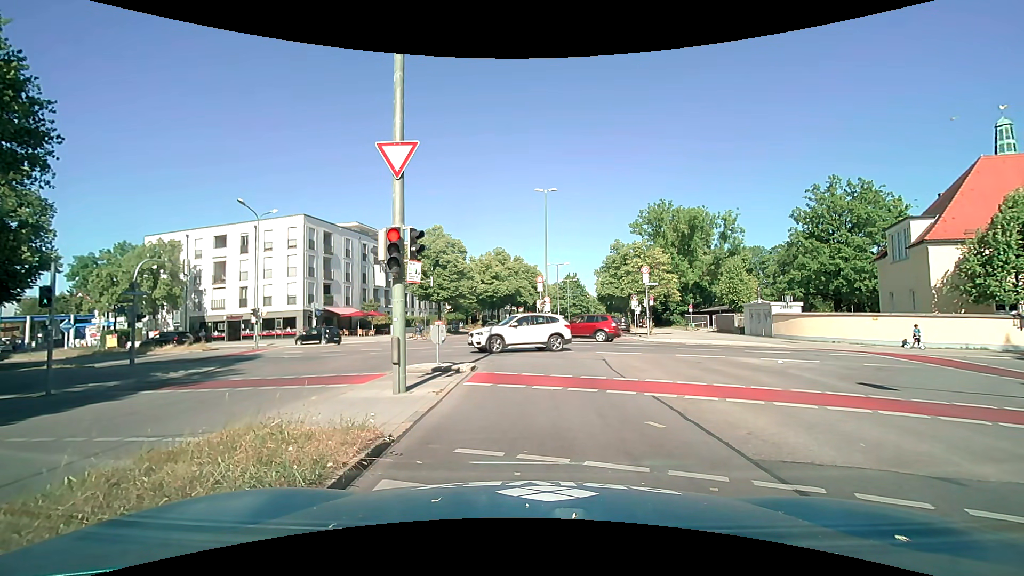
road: secondary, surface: asphalt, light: Day
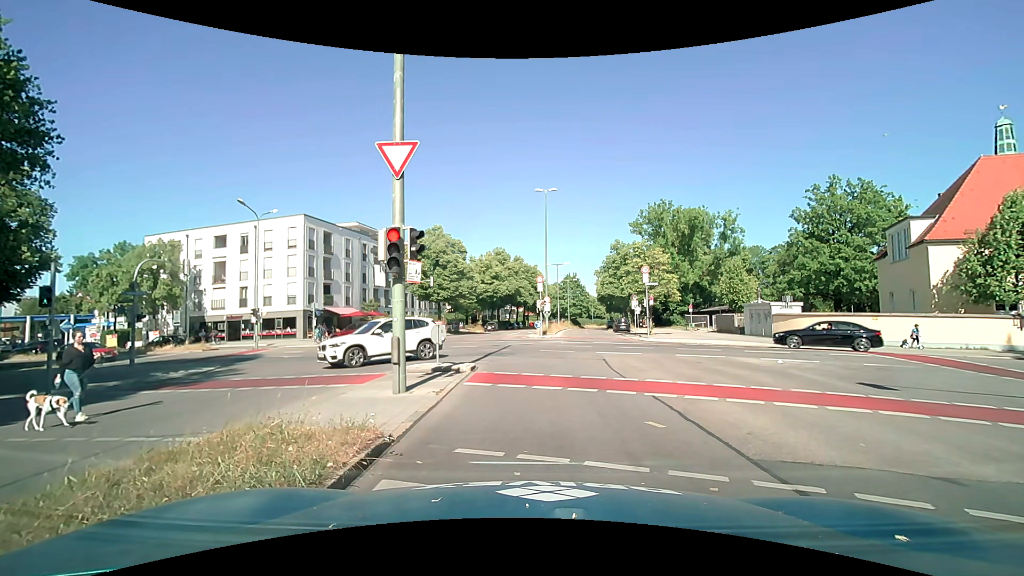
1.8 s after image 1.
(0.0, 0.0) m; 0°
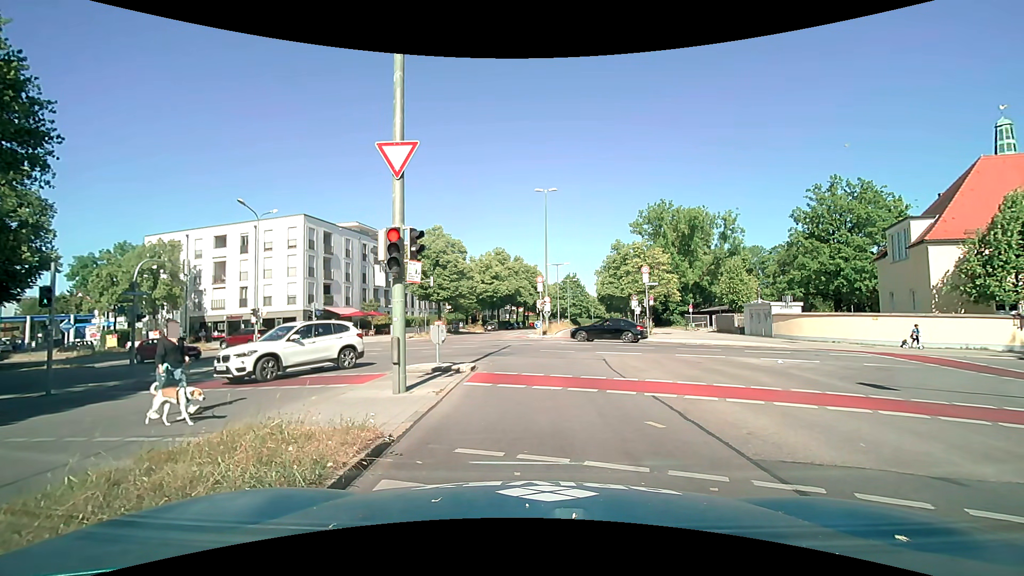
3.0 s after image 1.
(0.0, 0.0) m; 0°
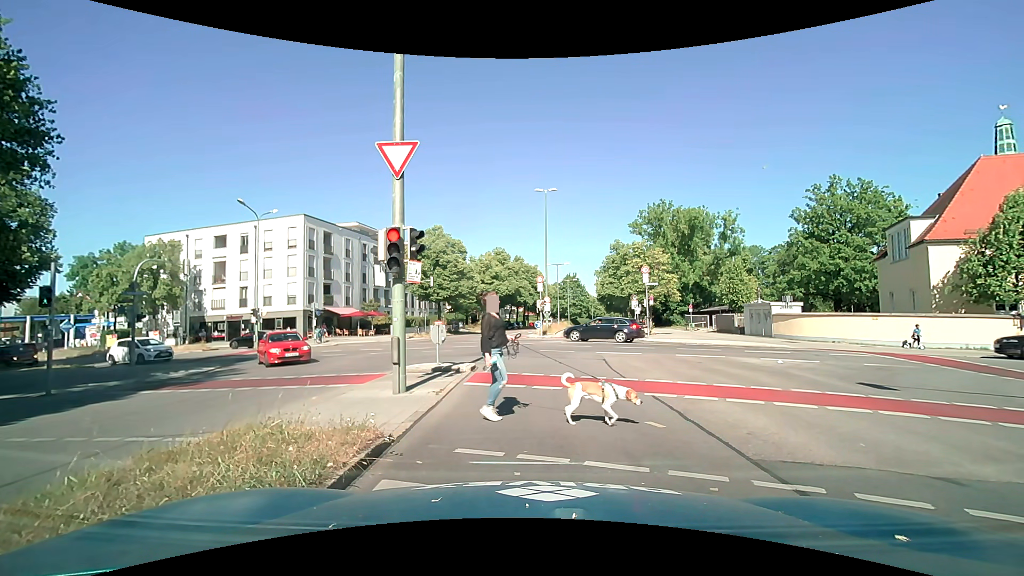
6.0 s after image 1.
(0.0, 0.0) m; 0°
(0, +10) (0, +20) (-1, +30) (-7, +38) (-16, +42) (-26, +45) (-35, +48) (-45, +51) (-54, +54) (-64, +57) m
